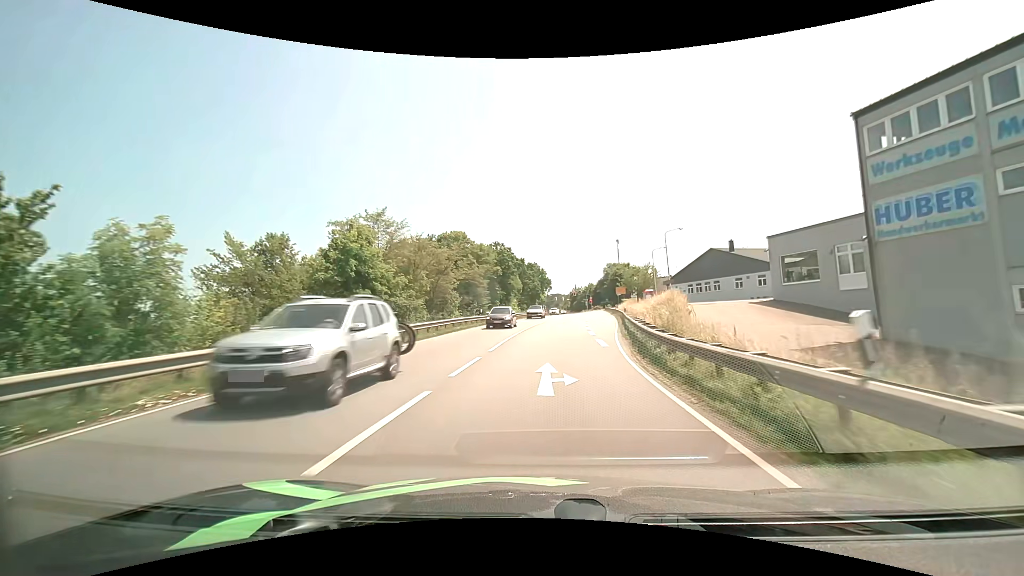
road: primary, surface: asphalt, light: Day
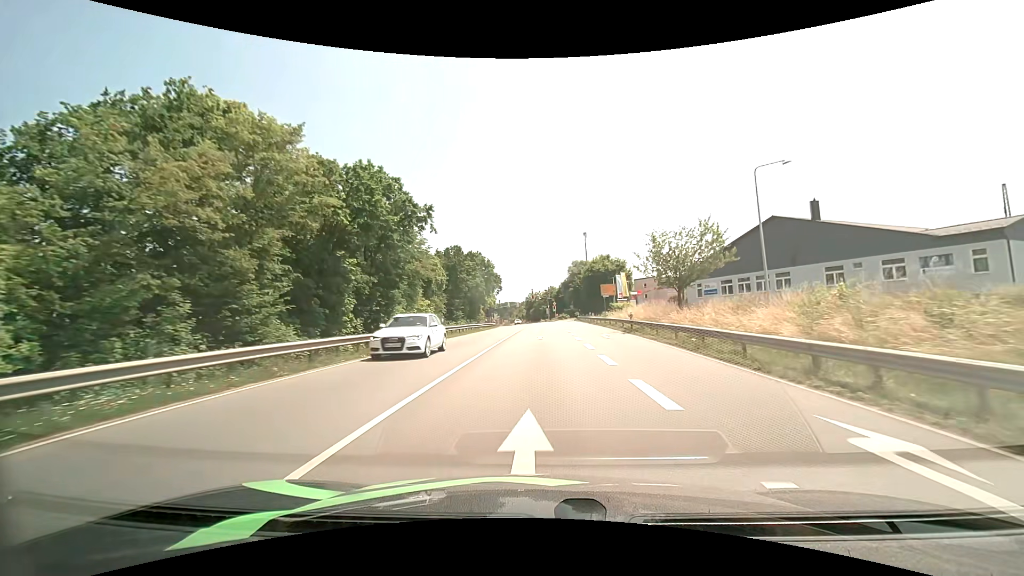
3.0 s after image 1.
(+1.8, +41.1) m; +6°
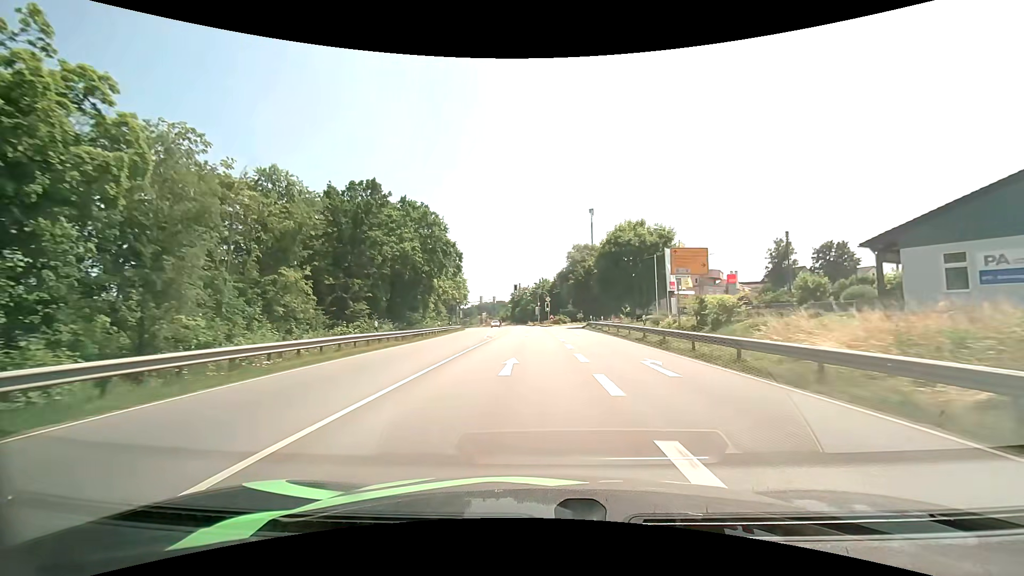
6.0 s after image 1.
(+0.6, +40.7) m; +1°
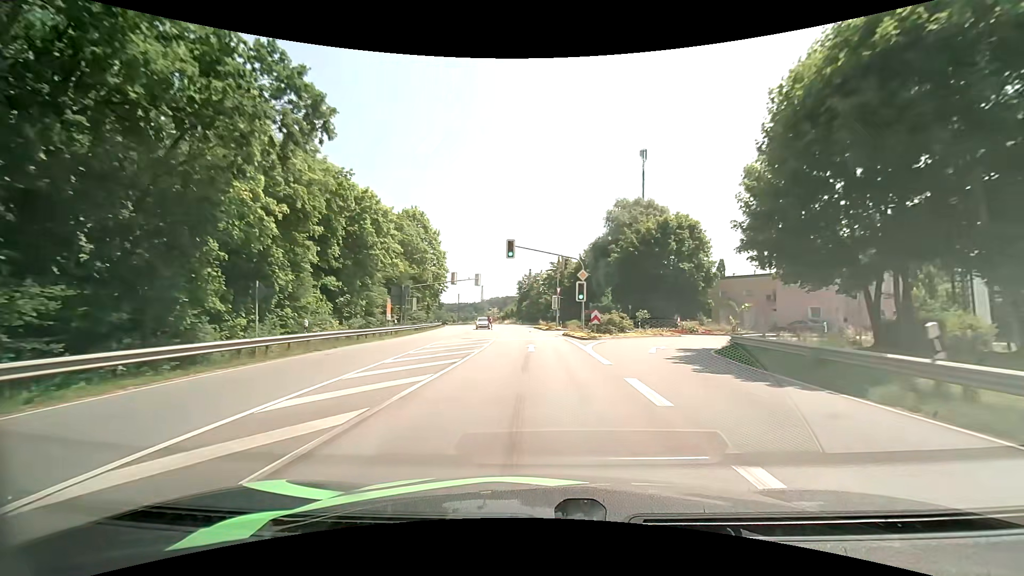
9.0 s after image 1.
(-0.4, +42.8) m; -1°
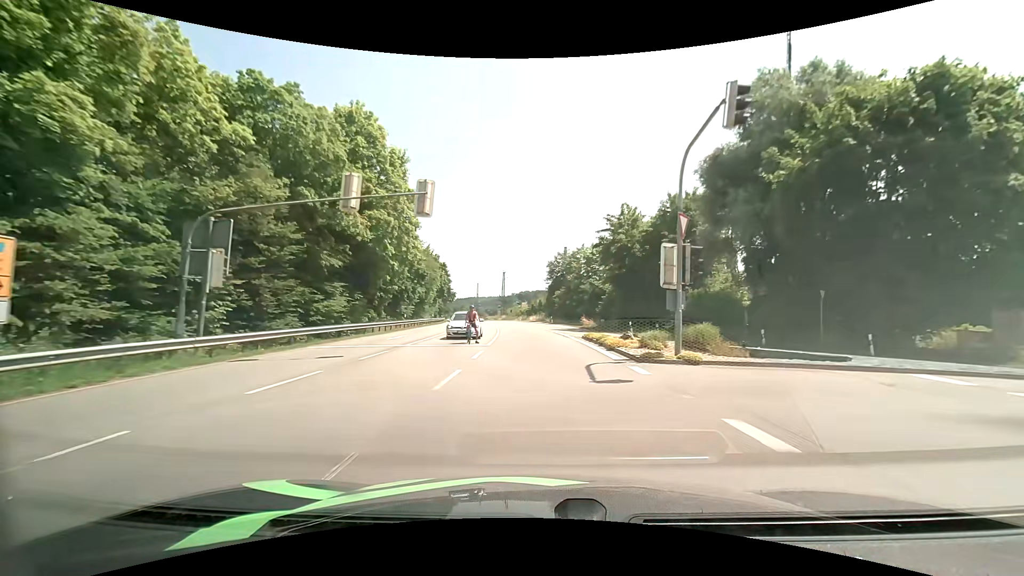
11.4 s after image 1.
(-1.1, +35.2) m; -3°
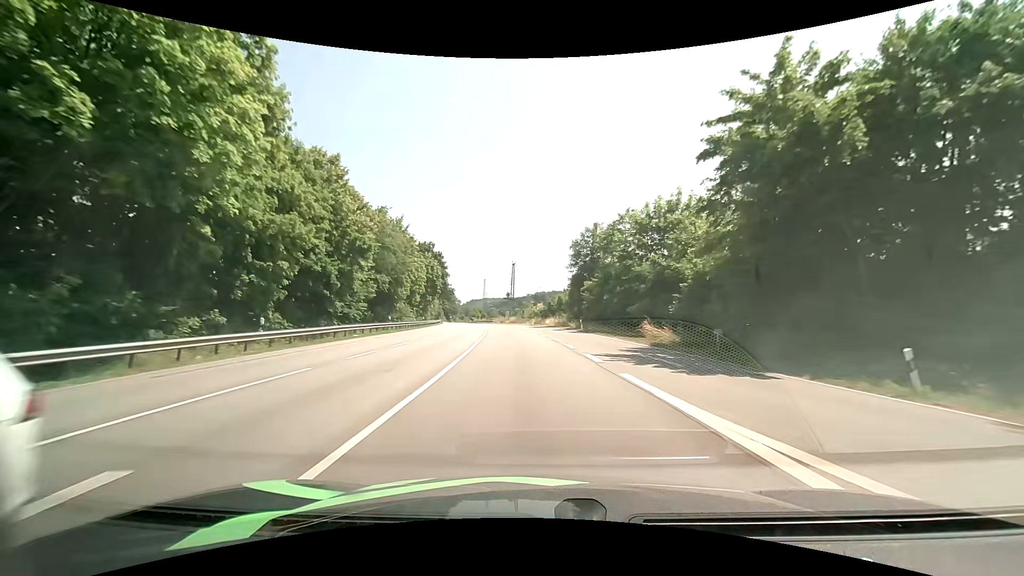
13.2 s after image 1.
(-0.6, +26.9) m; -2°
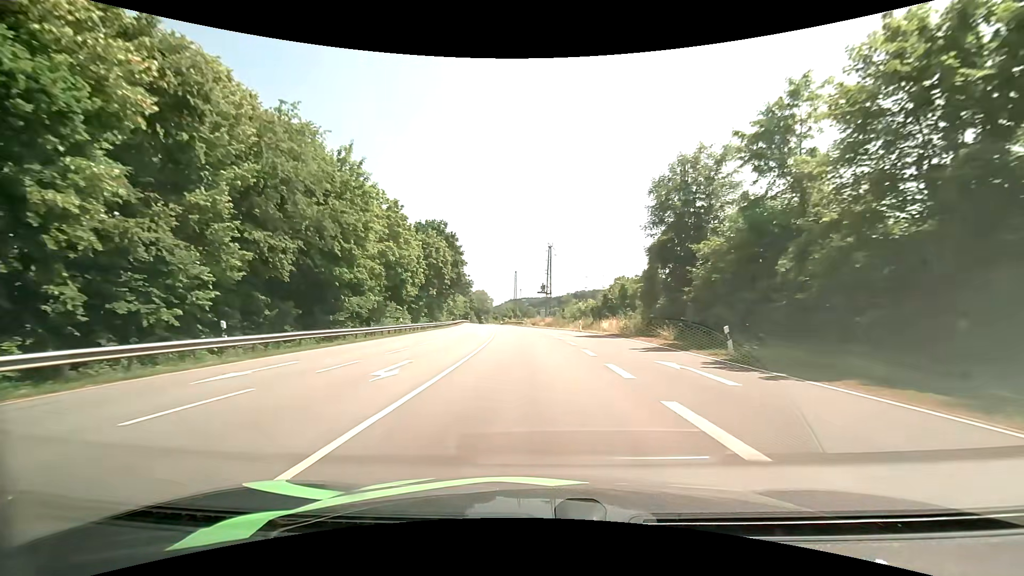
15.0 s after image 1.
(-0.9, +27.8) m; -4°
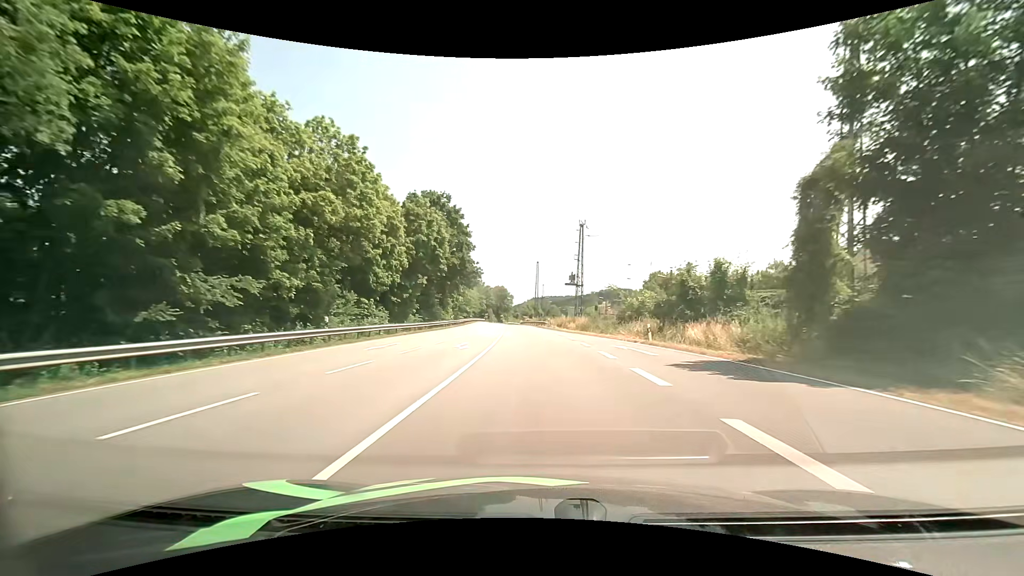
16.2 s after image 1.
(-0.5, +19.3) m; -3°
(0, +10) (0, +20) (-1, +30) (-1, +40) (-2, +50) (-3, +60) (-4, +70) (-4, +80) (-5, +90) (-6, +100) m
